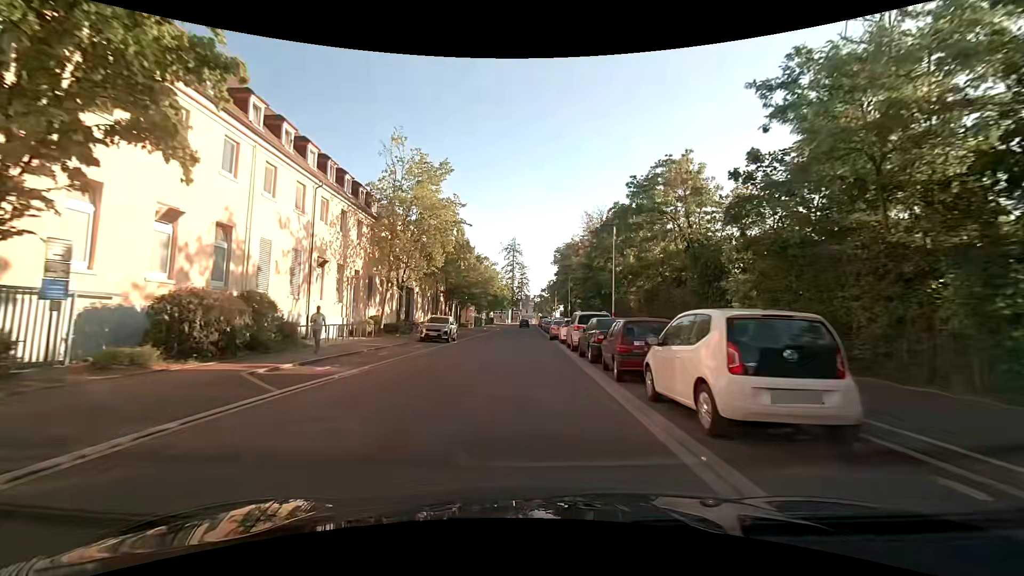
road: tertiary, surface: asphalt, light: Day
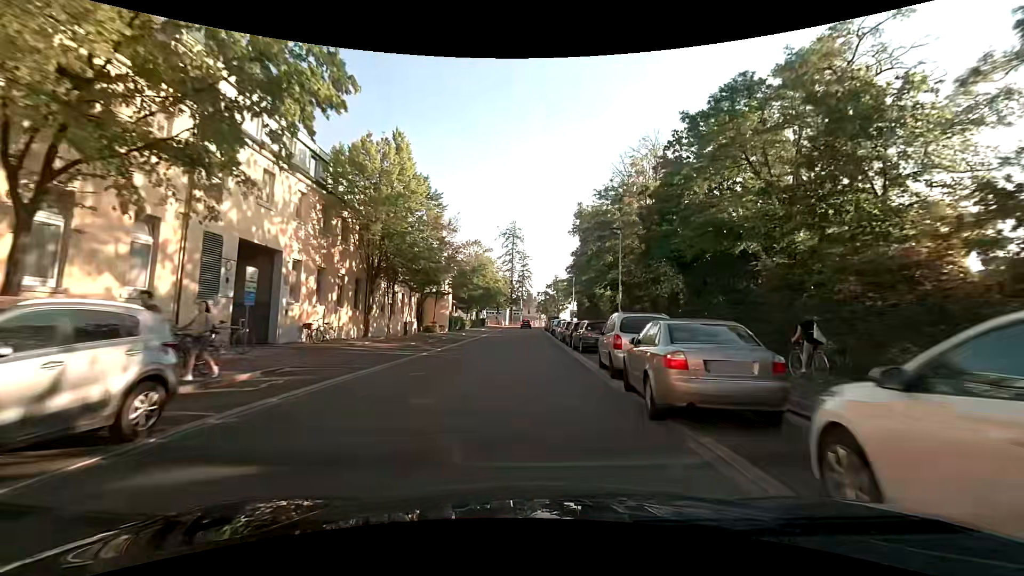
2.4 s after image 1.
(-0.2, +27.9) m; 0°
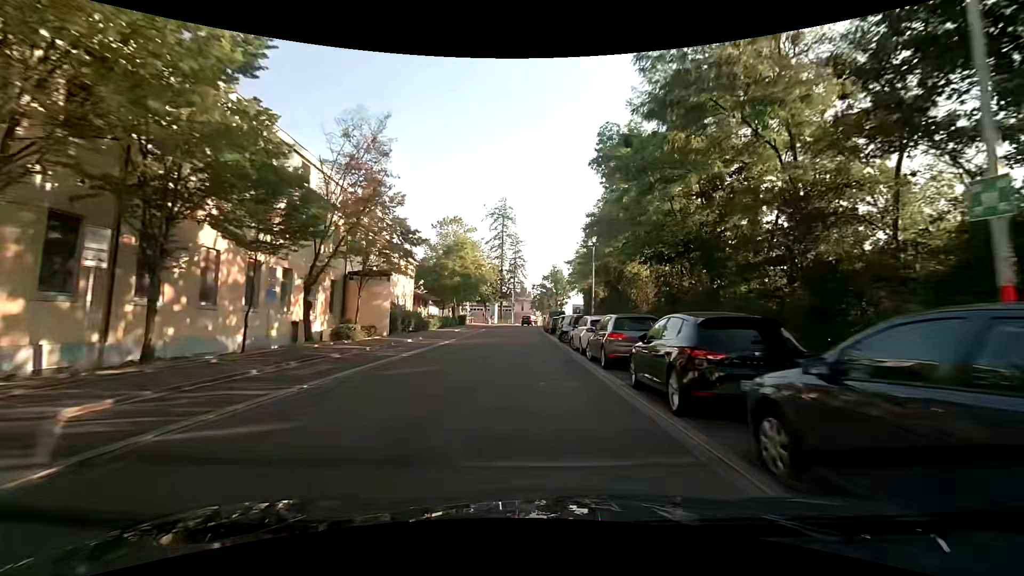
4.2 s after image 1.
(0.0, +20.5) m; +1°
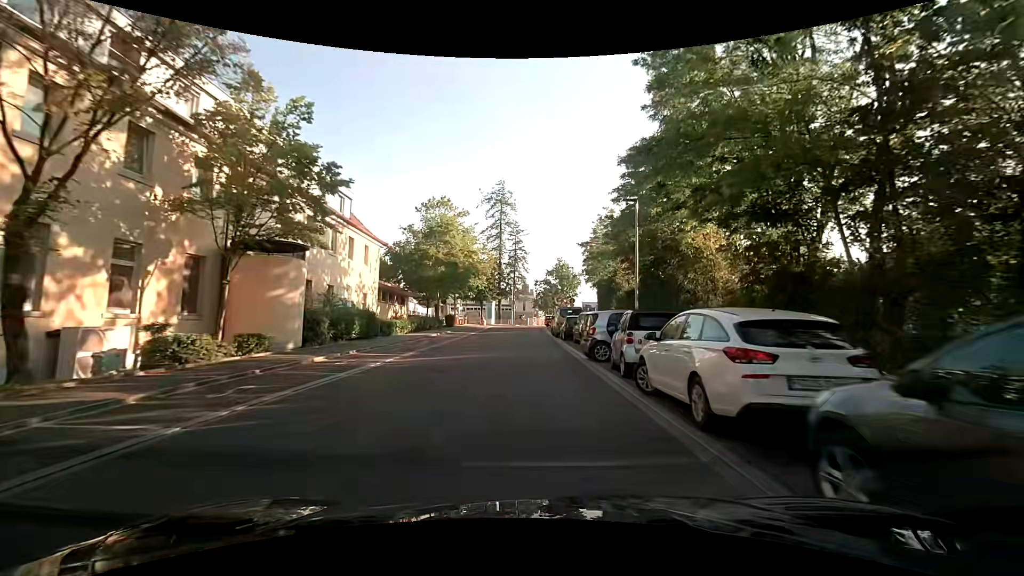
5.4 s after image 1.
(-0.2, +12.6) m; -1°
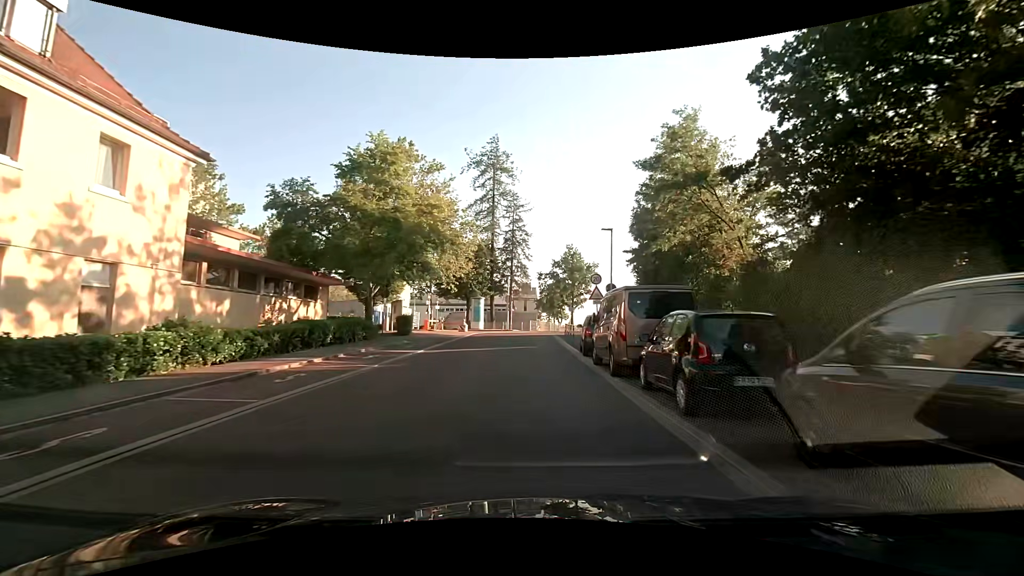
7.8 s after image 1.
(0.0, +21.8) m; 0°
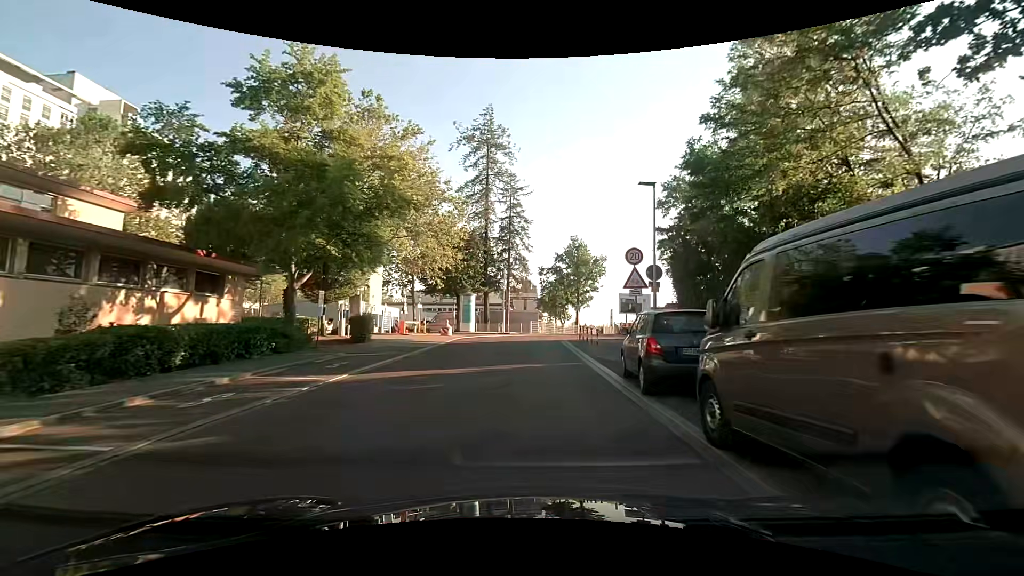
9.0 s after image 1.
(+0.1, +9.2) m; +1°
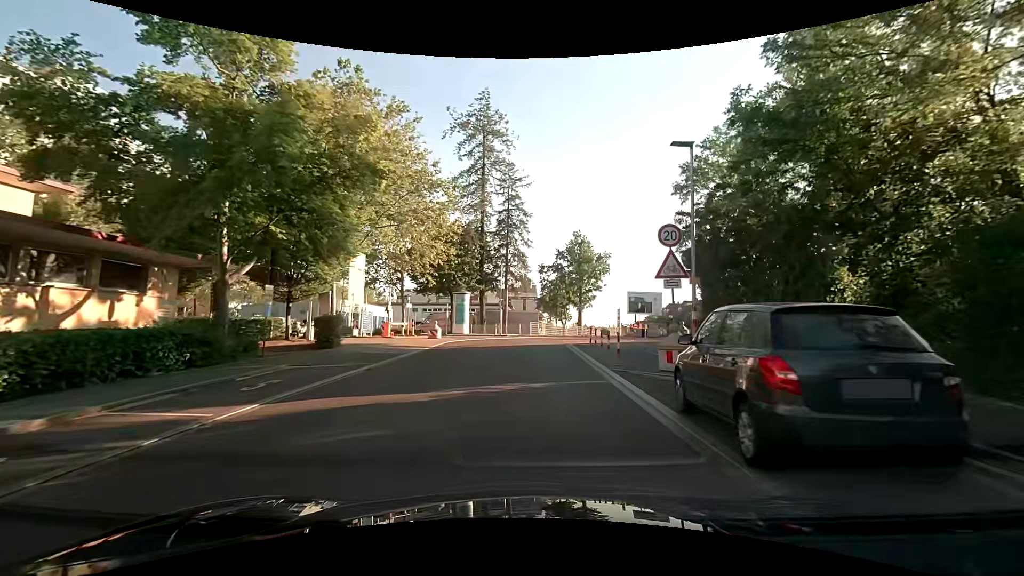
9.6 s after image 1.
(0.0, +4.2) m; -1°
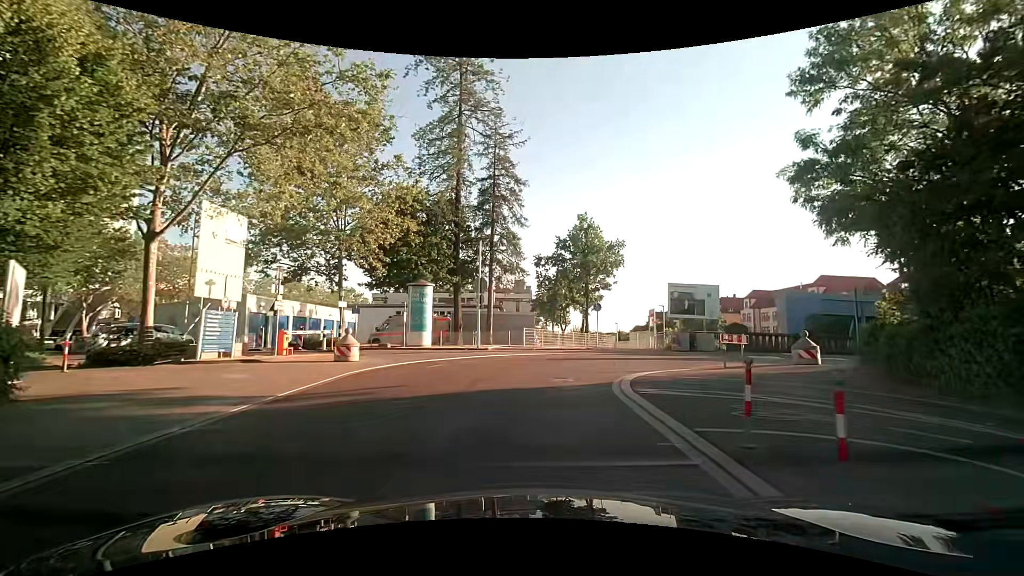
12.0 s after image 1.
(+0.2, +14.2) m; +2°
(0, +10) (+3, +19) (+12, +23) (+22, +23) (+32, +24) (+42, +24) (+52, +25) (+62, +26) (+72, +26) (+82, +26) m
